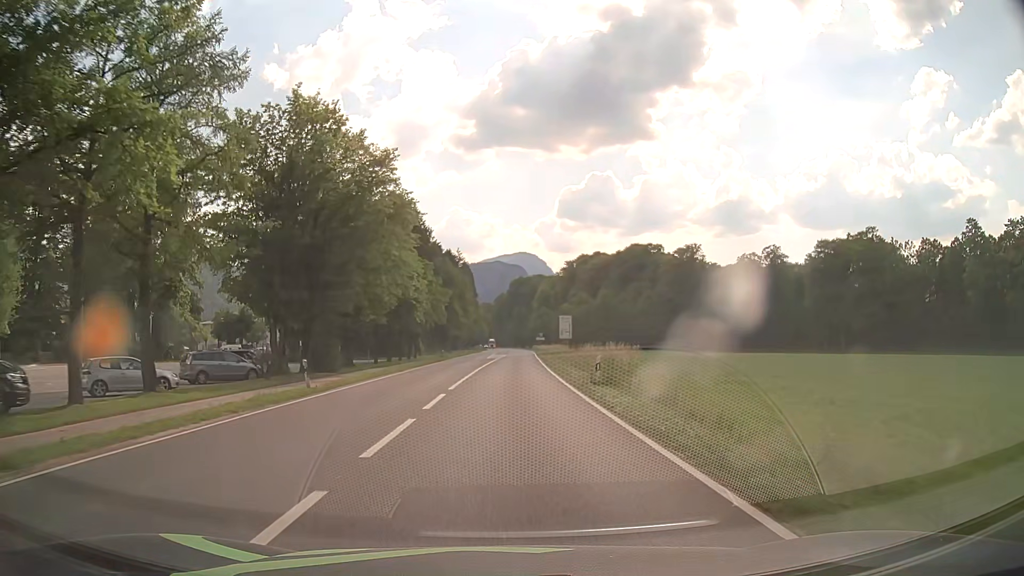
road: primary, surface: asphalt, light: Day
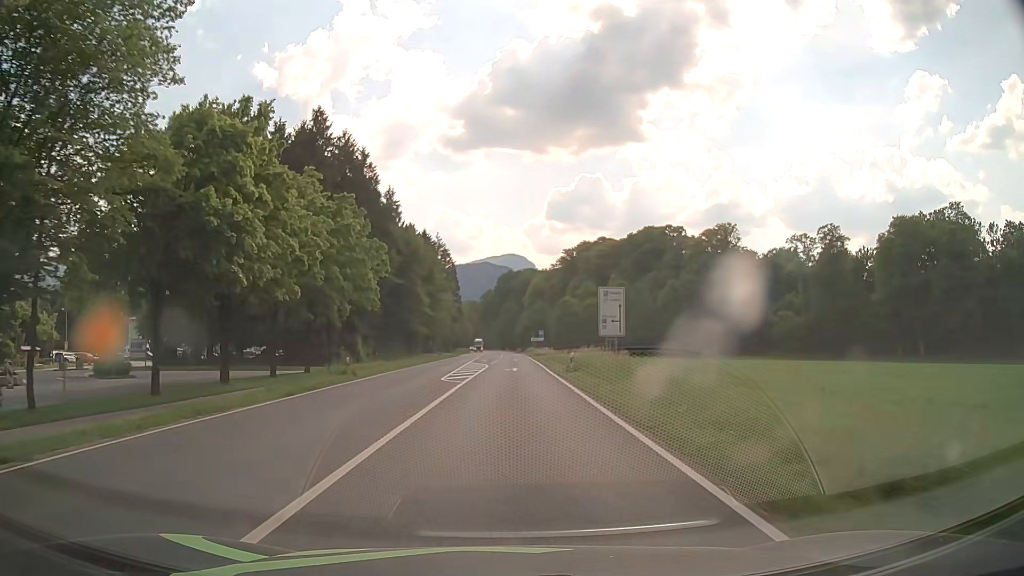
(+0.4, +36.6) m; +1°
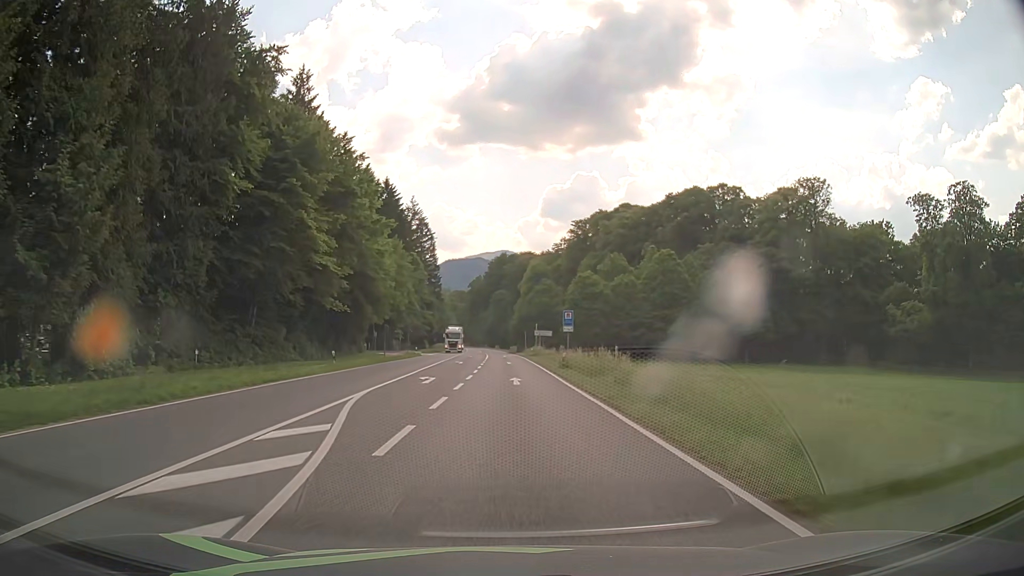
(+0.2, +45.8) m; 0°
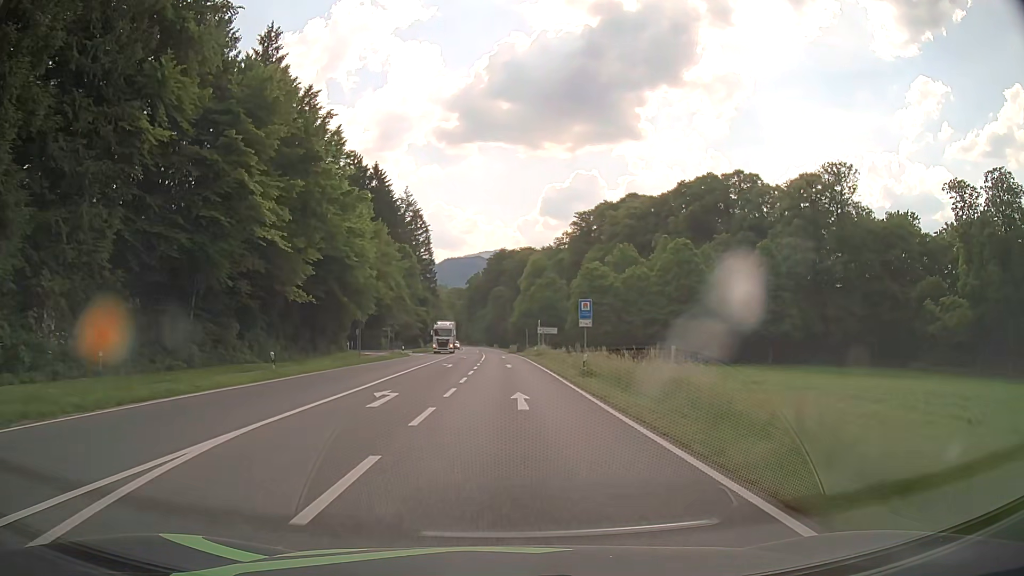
(0.0, +9.2) m; 0°
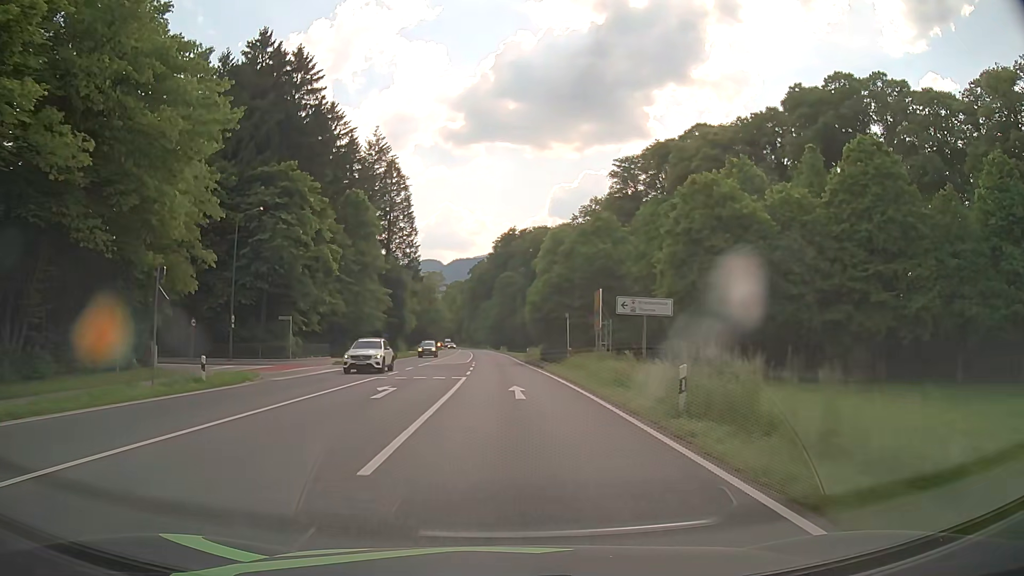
(-0.2, +45.9) m; -1°
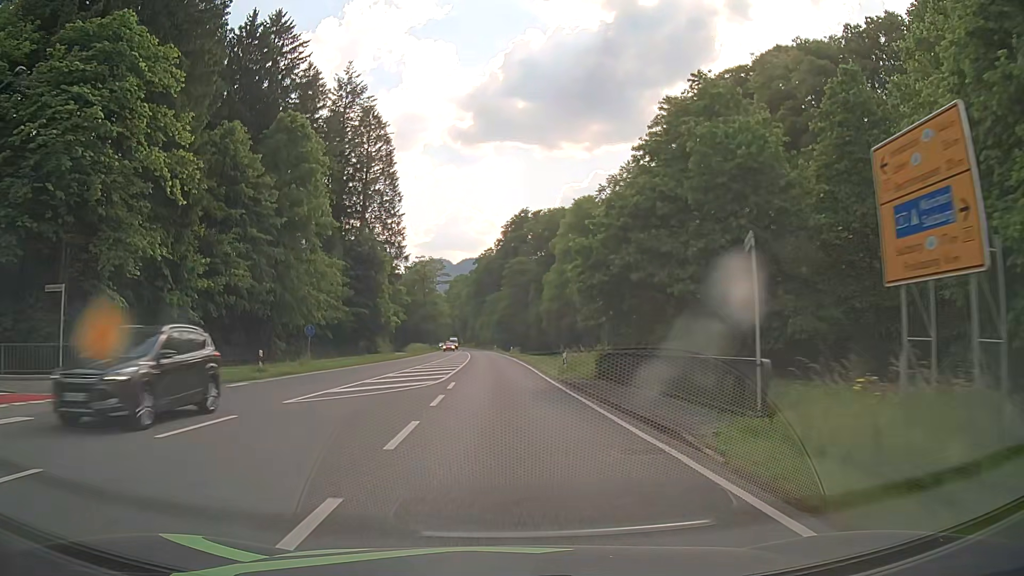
(-0.1, +27.4) m; -1°
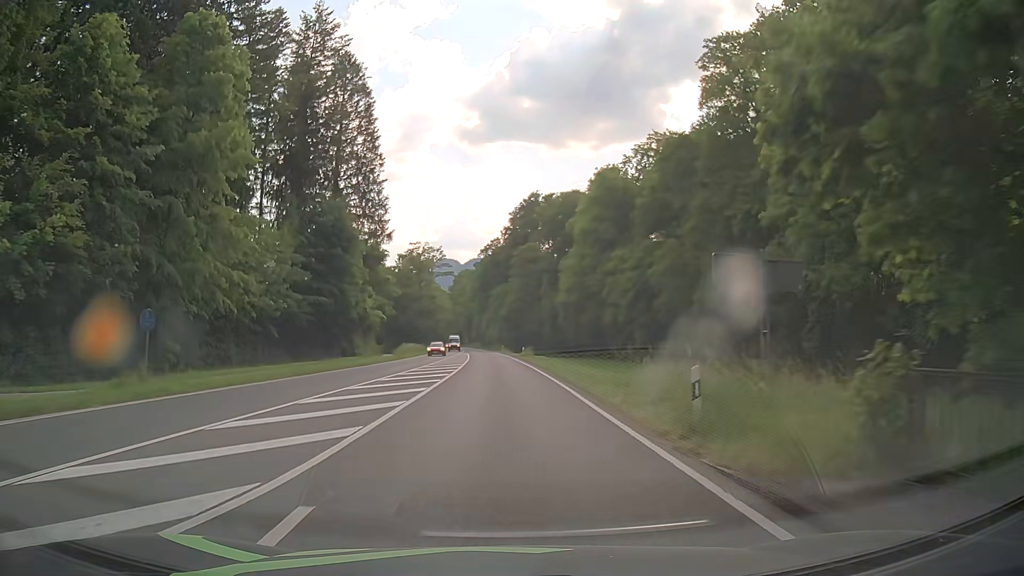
(-0.1, +18.3) m; -1°
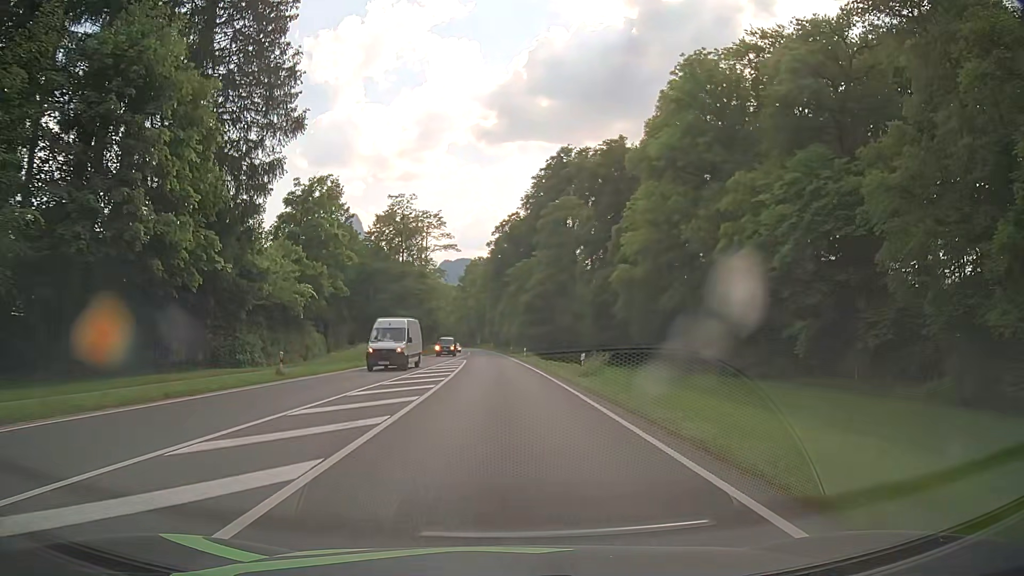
(-0.5, +36.5) m; -1°
(0, +10) (0, +20) (0, +30) (-1, +40) (-1, +50) (-1, +60) (-2, +70) (-2, +80) (-3, +90) (-4, +100) m
